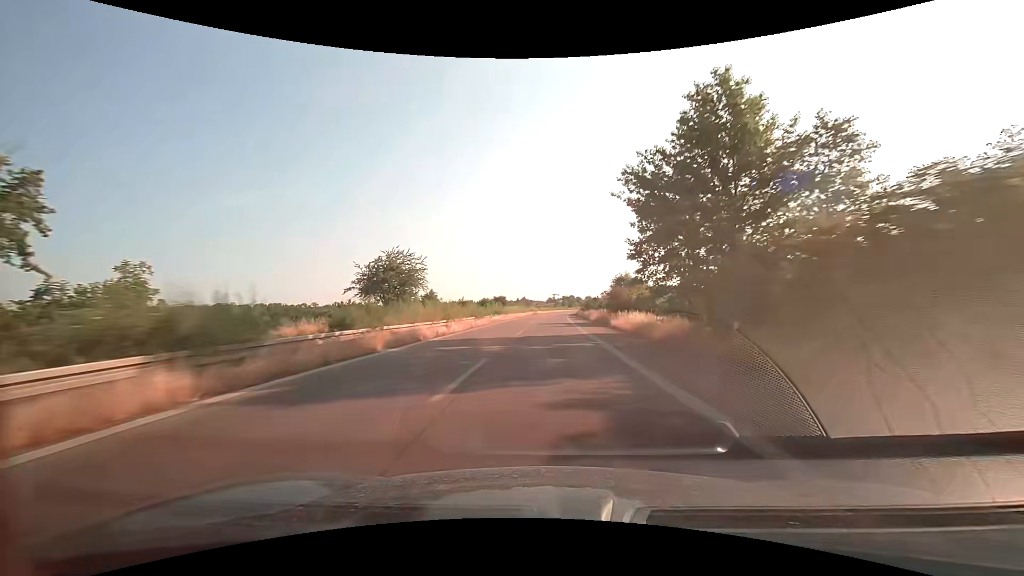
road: trunk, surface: asphalt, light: Day
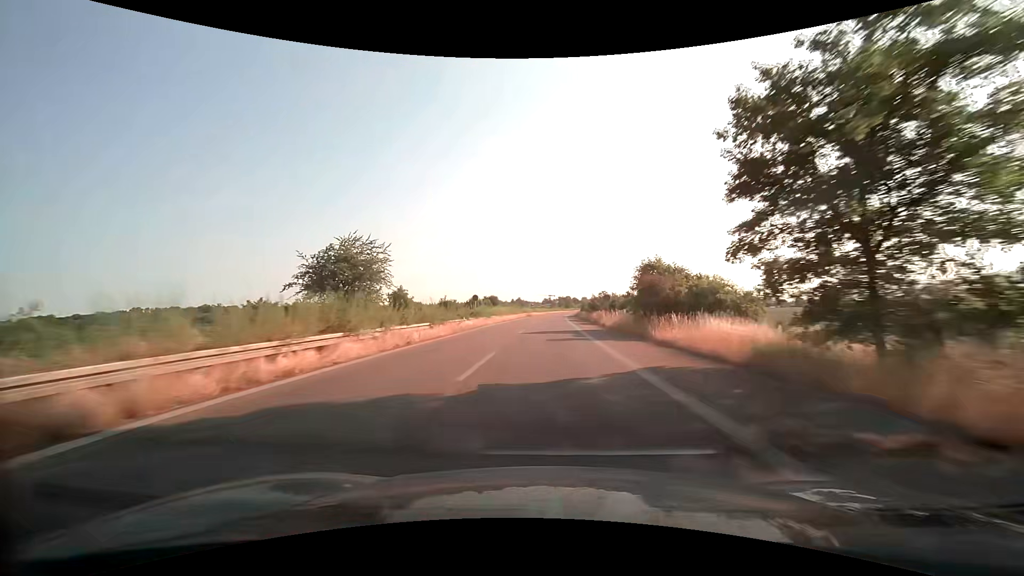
(+0.1, +15.8) m; 0°
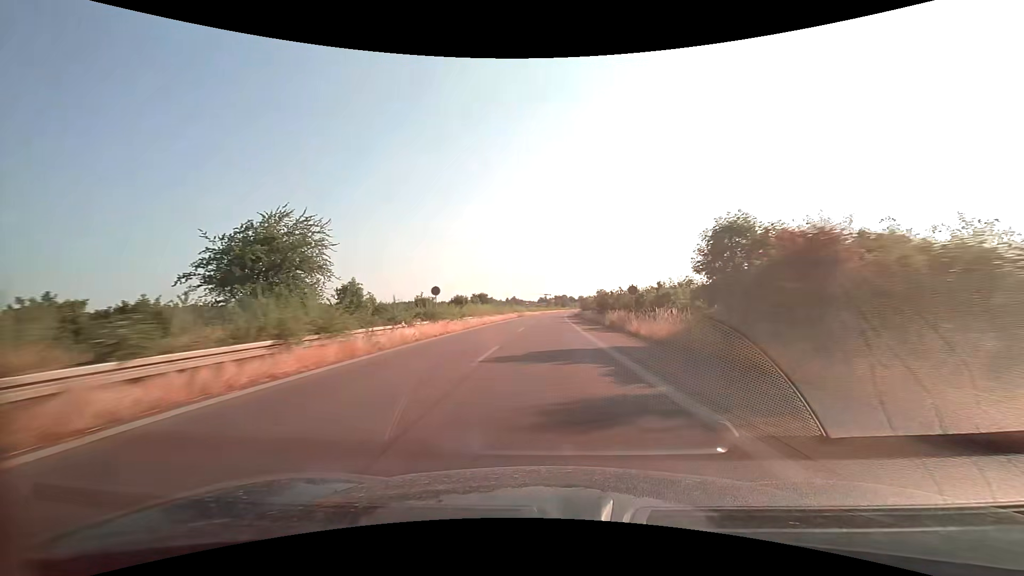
(+0.1, +15.8) m; 0°
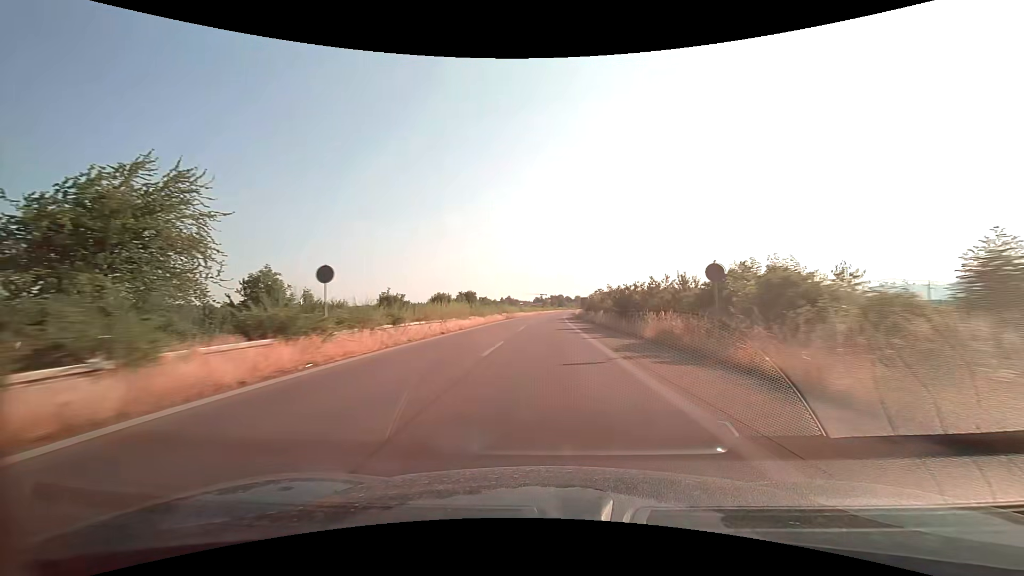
(+0.1, +15.8) m; 0°
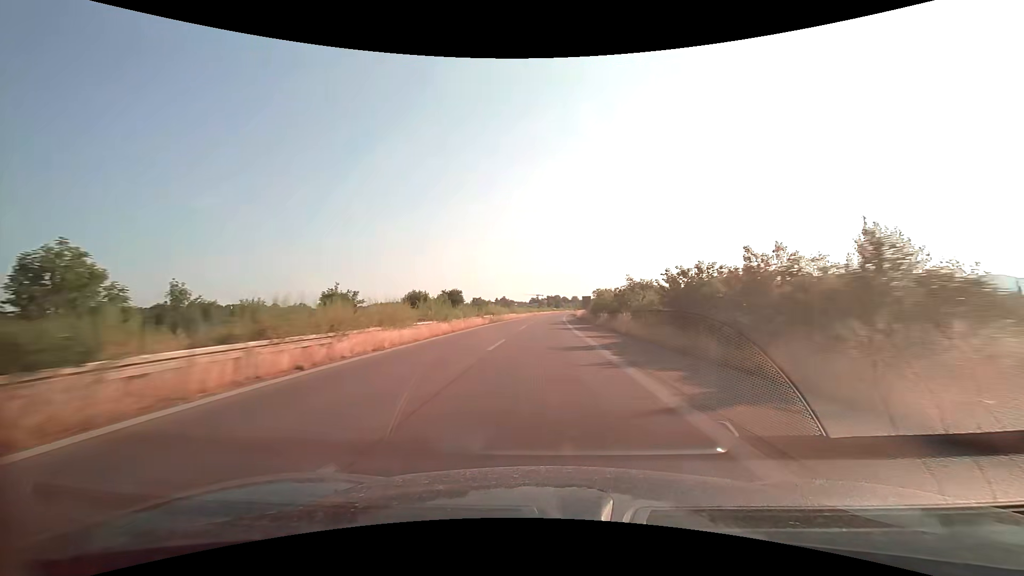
(+0.1, +15.8) m; 0°
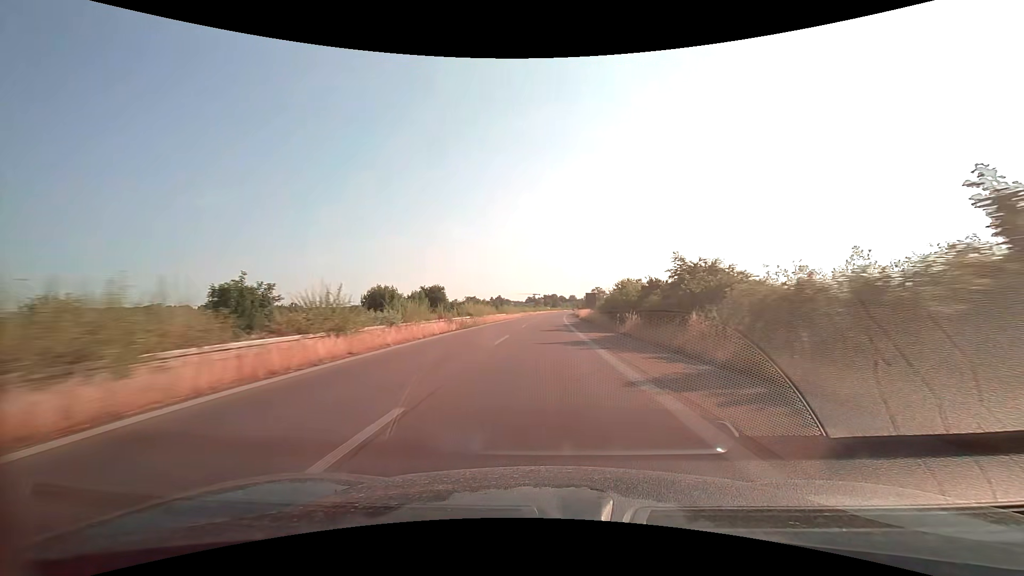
(0.0, +15.8) m; 0°
